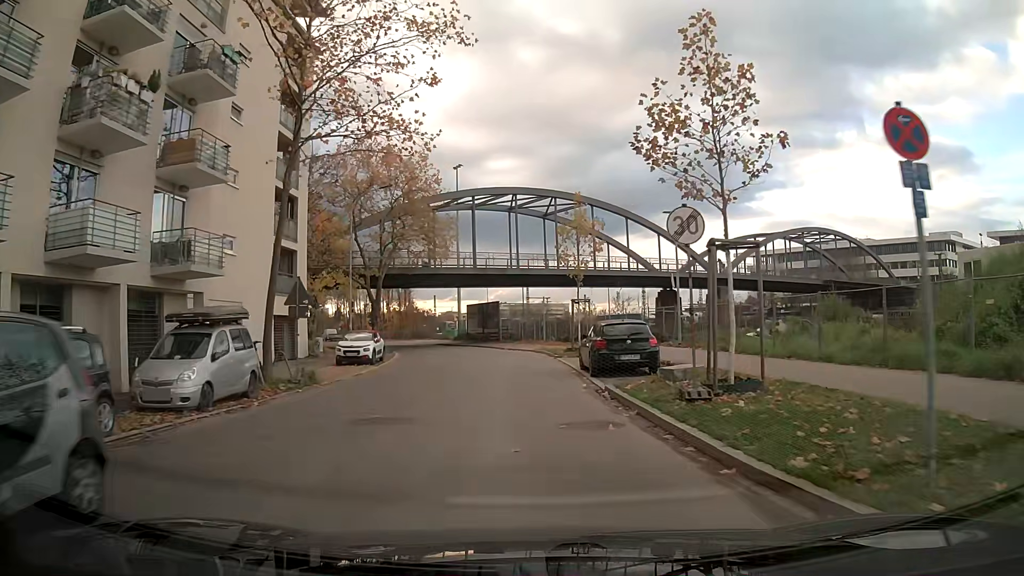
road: tertiary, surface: asphalt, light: Day
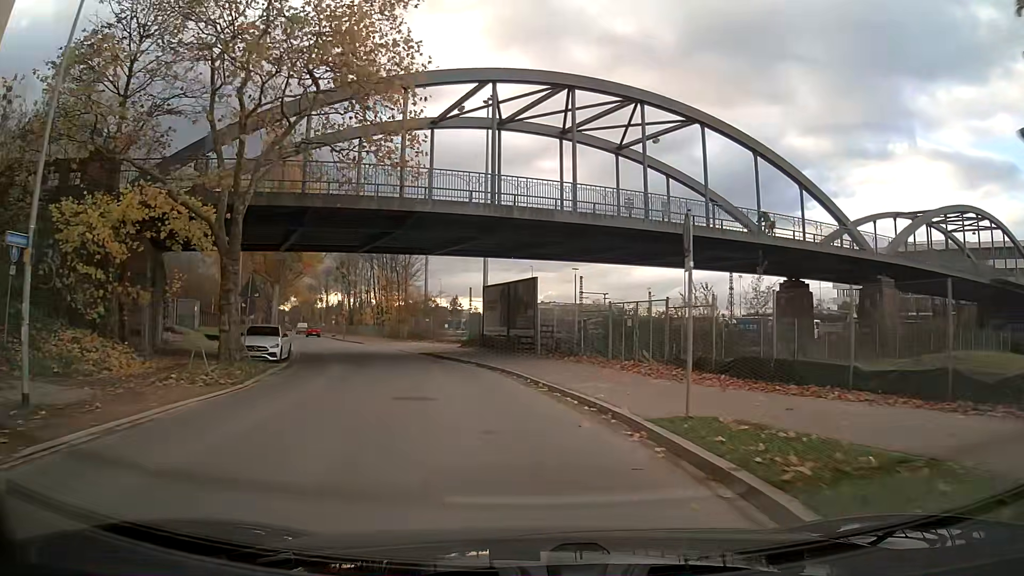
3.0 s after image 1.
(-1.3, +28.0) m; -6°
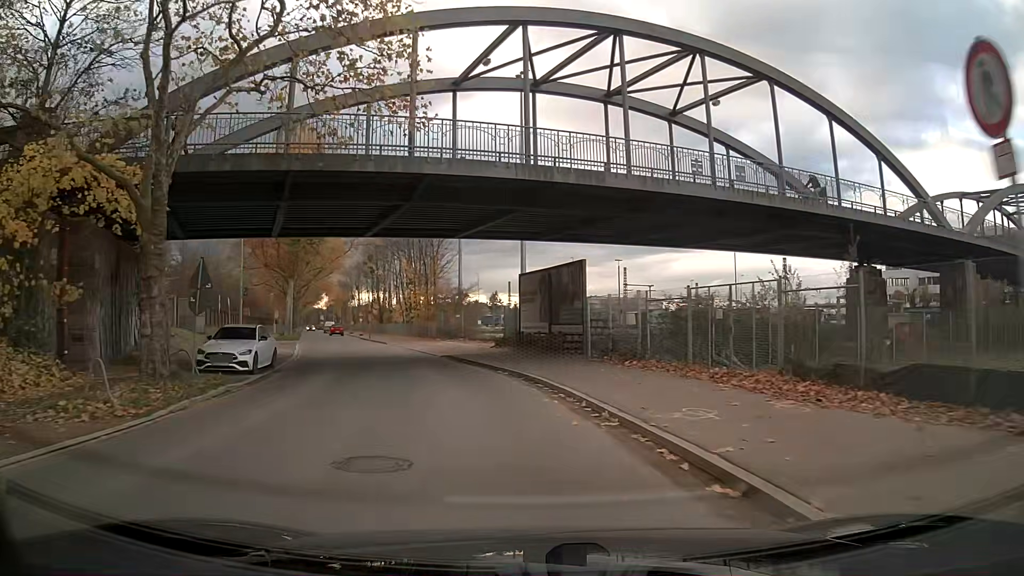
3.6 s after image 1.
(-0.2, +6.2) m; -4°
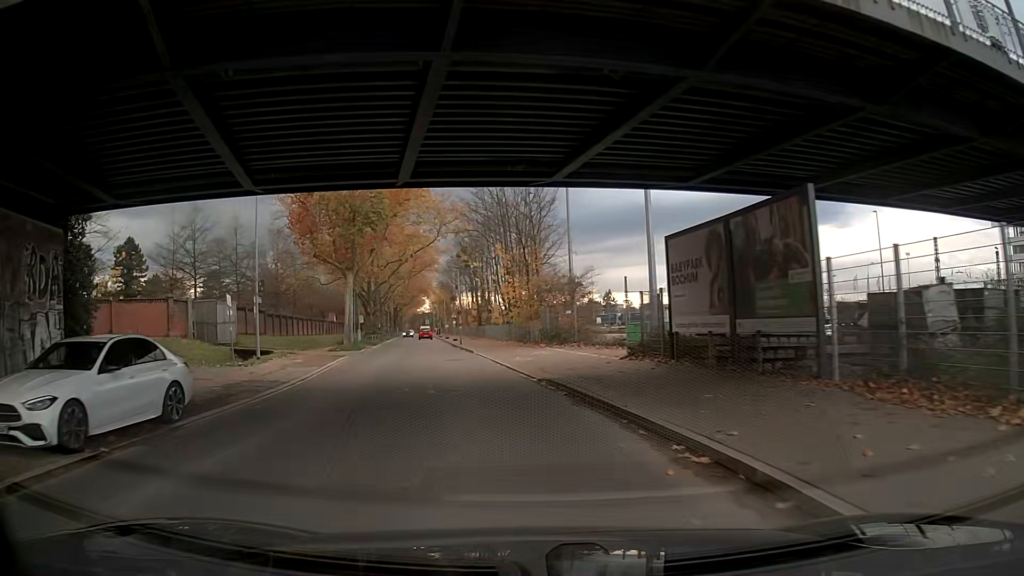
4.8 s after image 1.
(-1.1, +12.8) m; -10°
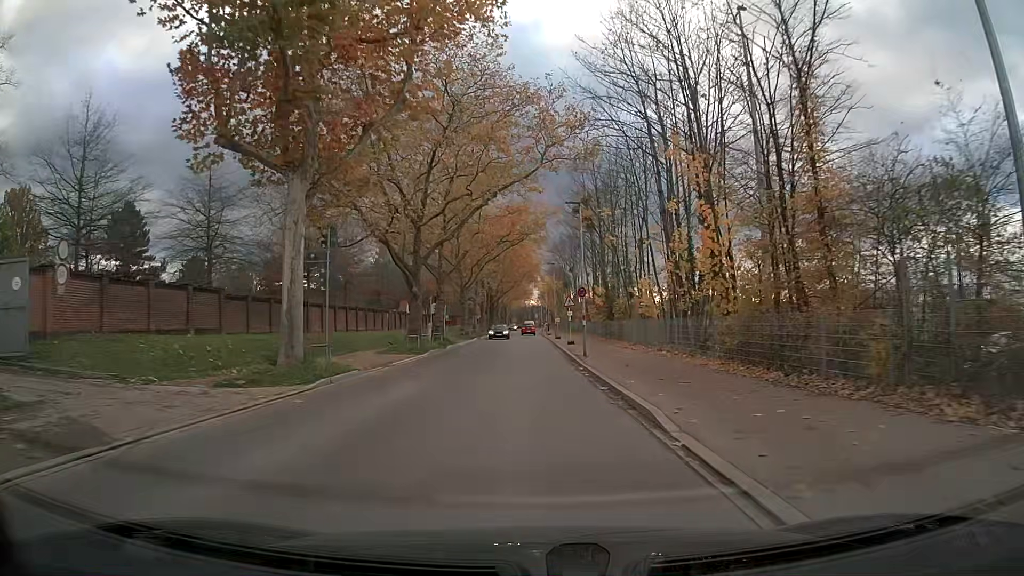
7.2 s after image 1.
(-2.3, +27.4) m; -7°
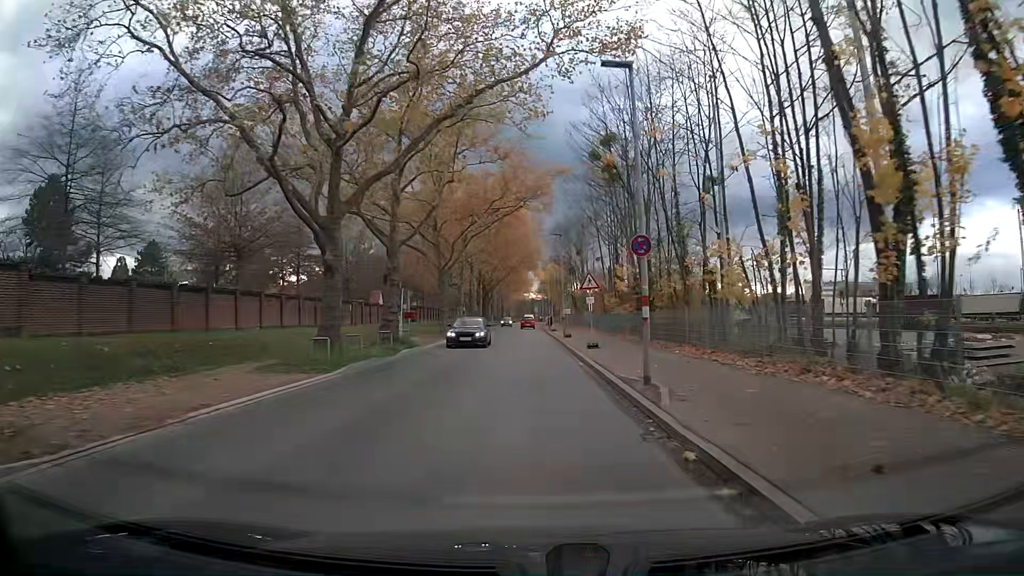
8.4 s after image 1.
(0.0, +14.6) m; 0°
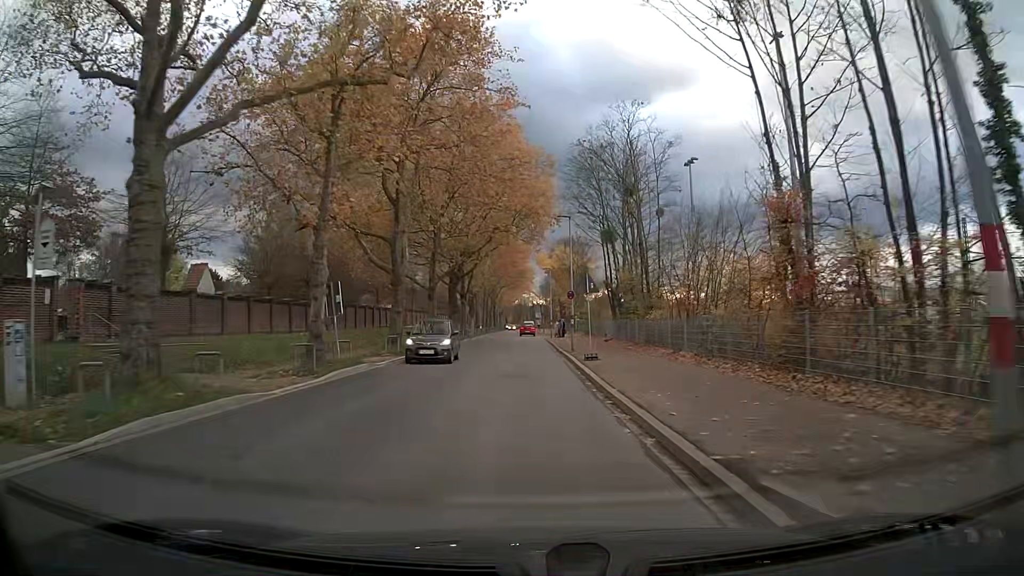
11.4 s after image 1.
(+0.1, +38.2) m; 0°
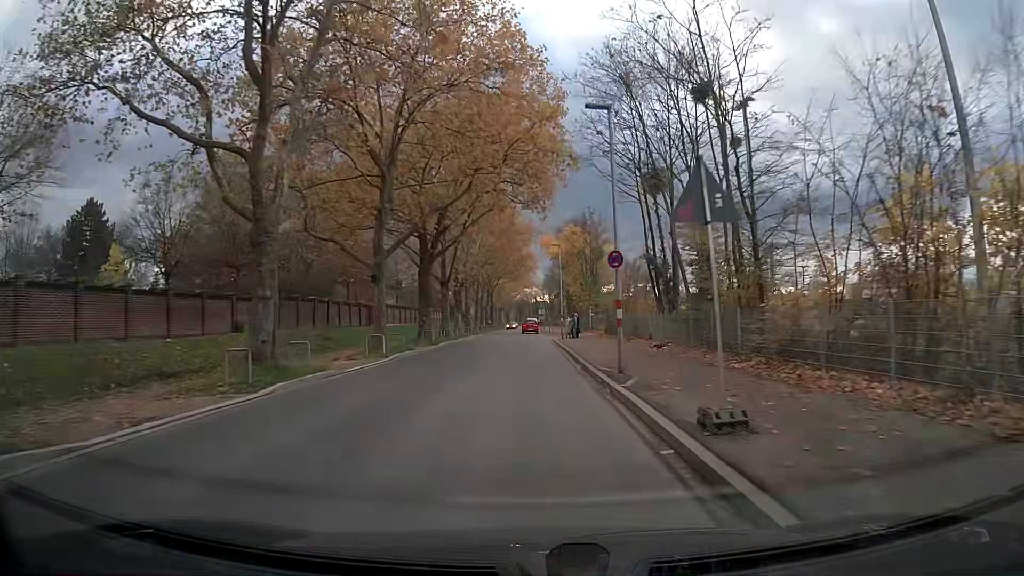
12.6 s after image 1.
(-0.1, +15.7) m; 0°
(0, +10) (0, +20) (0, +30) (0, +40) (0, +50) (0, +60) (0, +70) (0, +80) (0, +90) (0, +100) m
